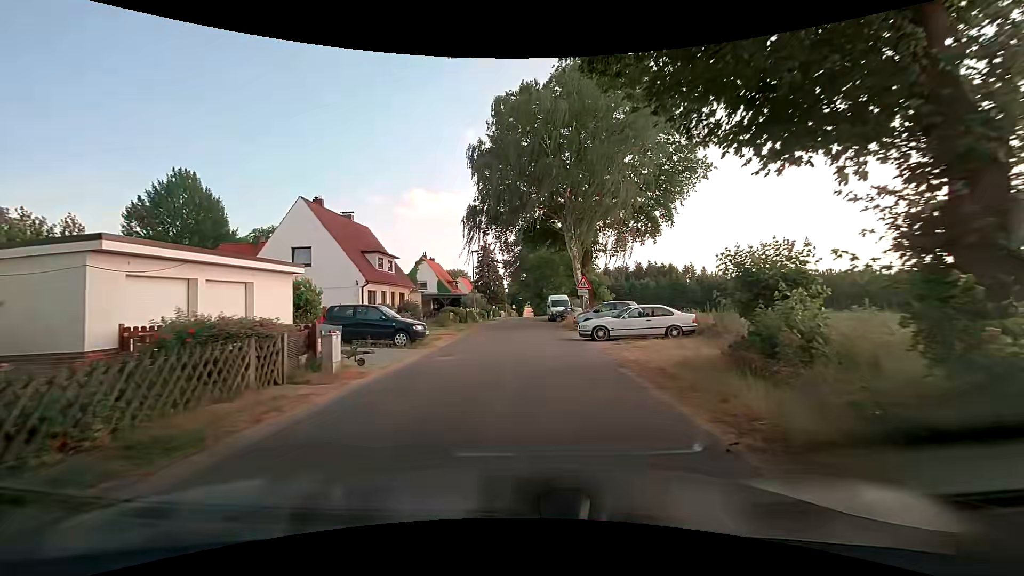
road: unclassified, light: Day
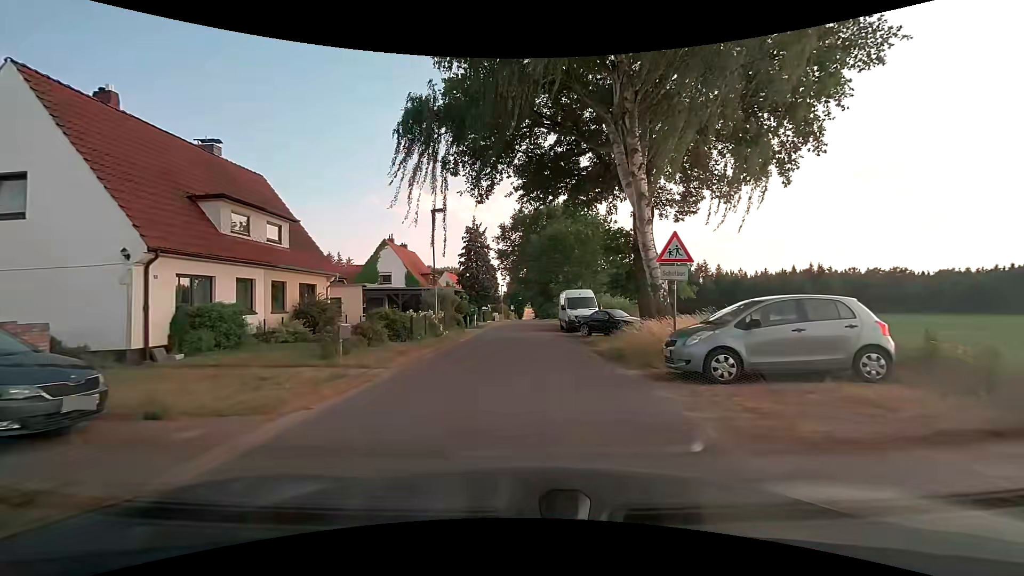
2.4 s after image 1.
(0.0, +18.1) m; 0°
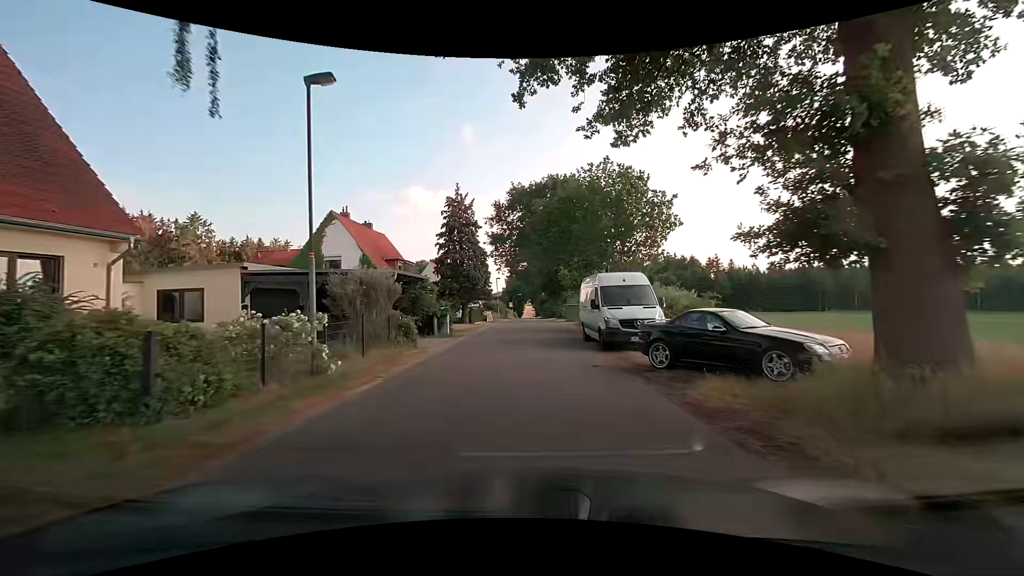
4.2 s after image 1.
(0.0, +13.5) m; 0°
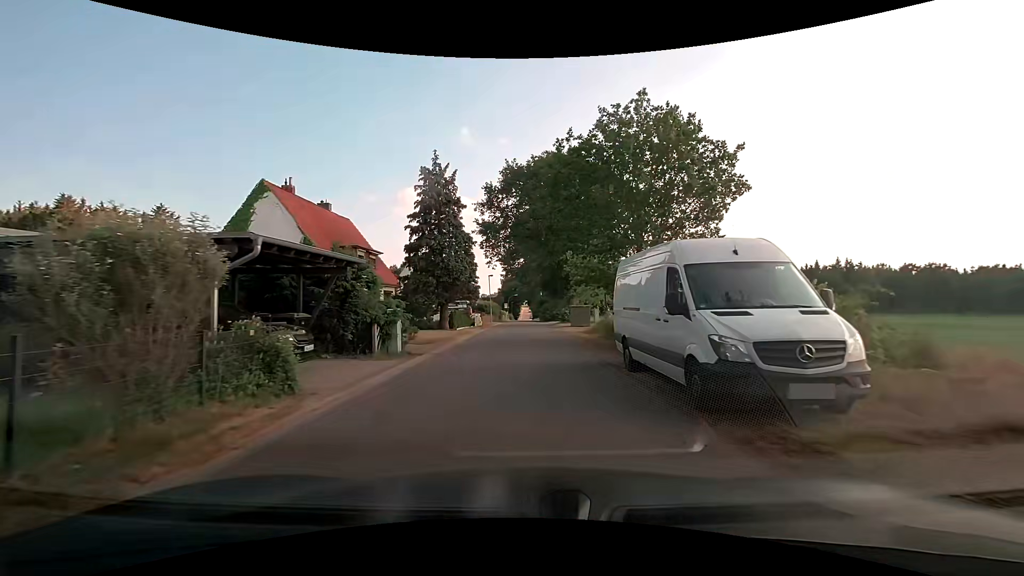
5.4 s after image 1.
(0.0, +9.1) m; -1°
